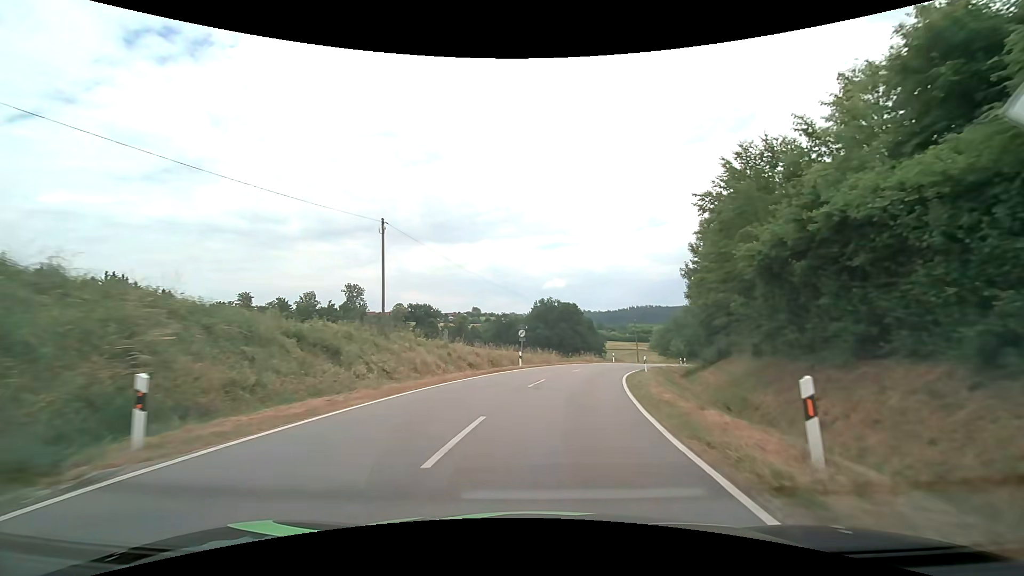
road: tertiary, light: Day
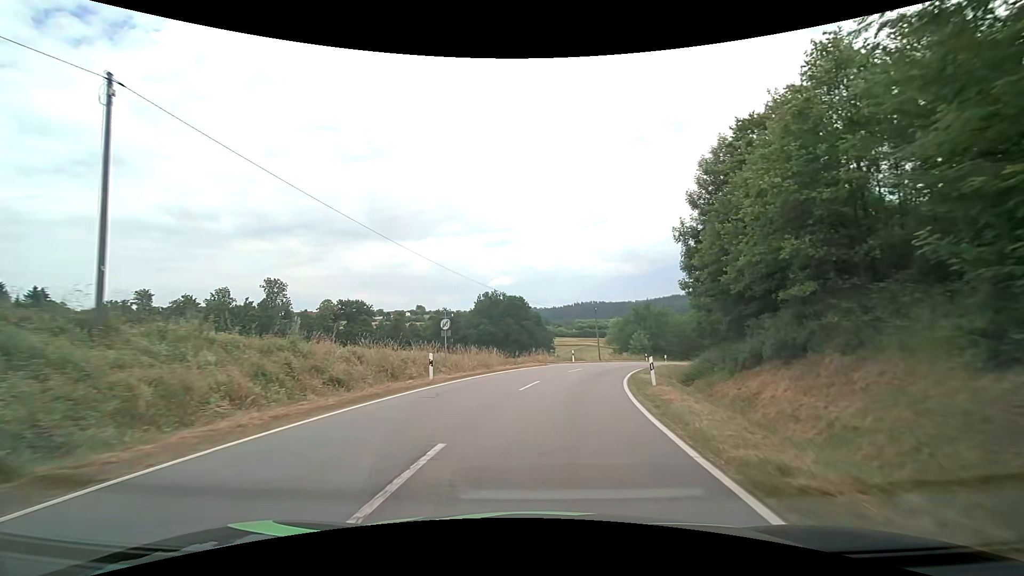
(+0.8, +14.2) m; +6°
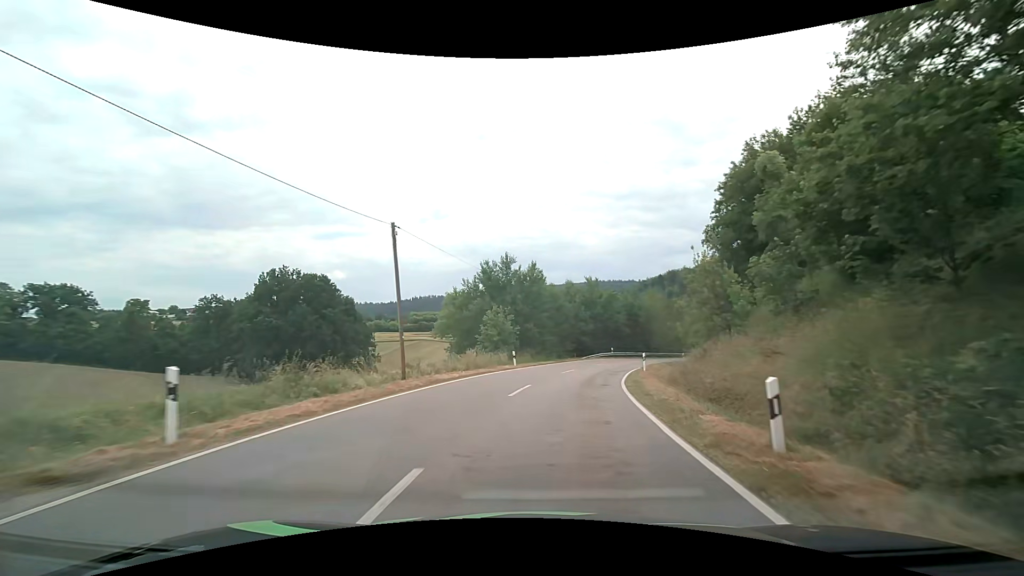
(+5.7, +37.4) m; +18°
(0, +10) (+1, +20) (+3, +30) (+6, +39) (+10, +49) (+14, +58) (+19, +66) (+25, +75) (+30, +83) (+36, +91) m
